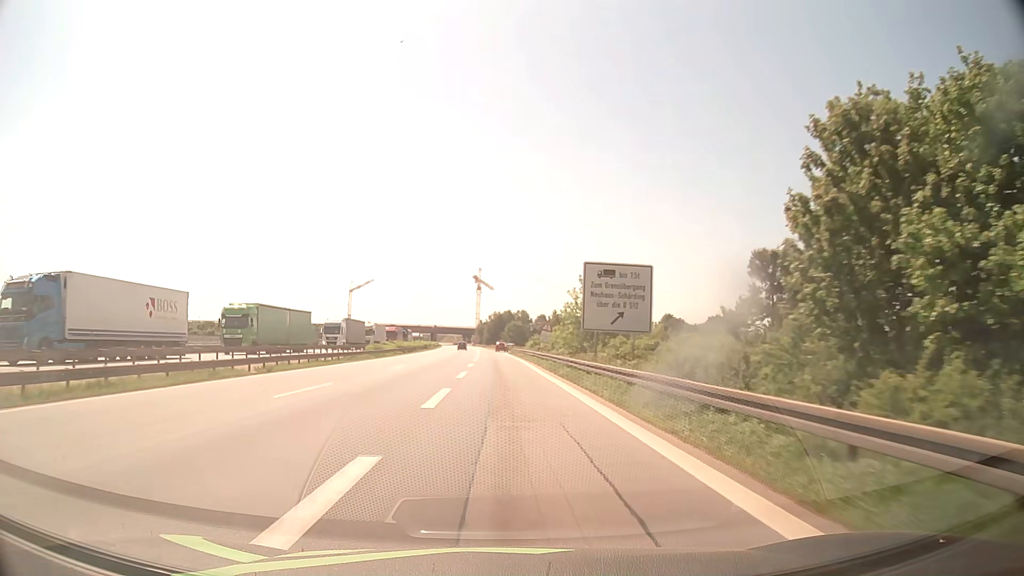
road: motorway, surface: asphalt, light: Day
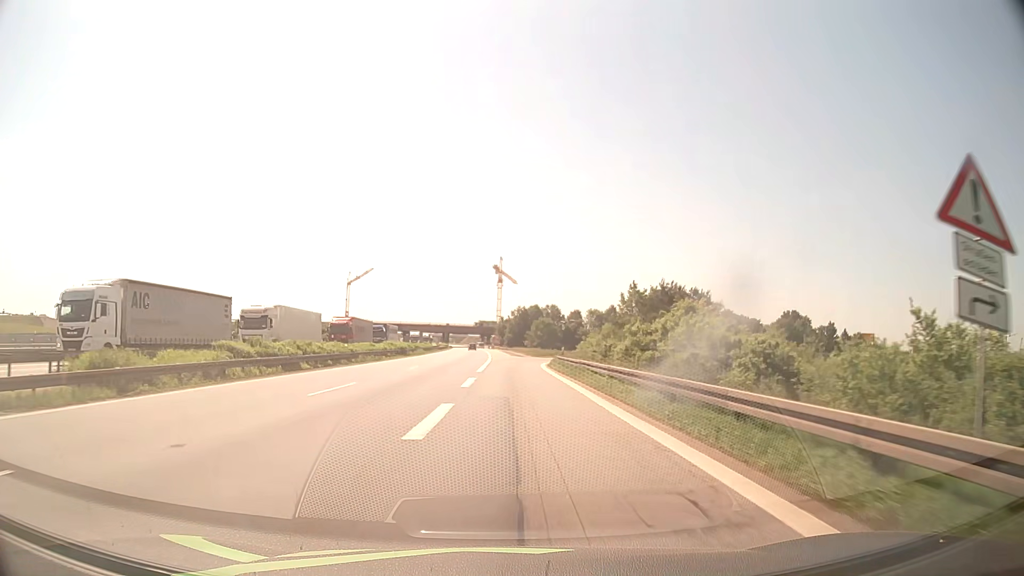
(-0.9, +52.3) m; -2°
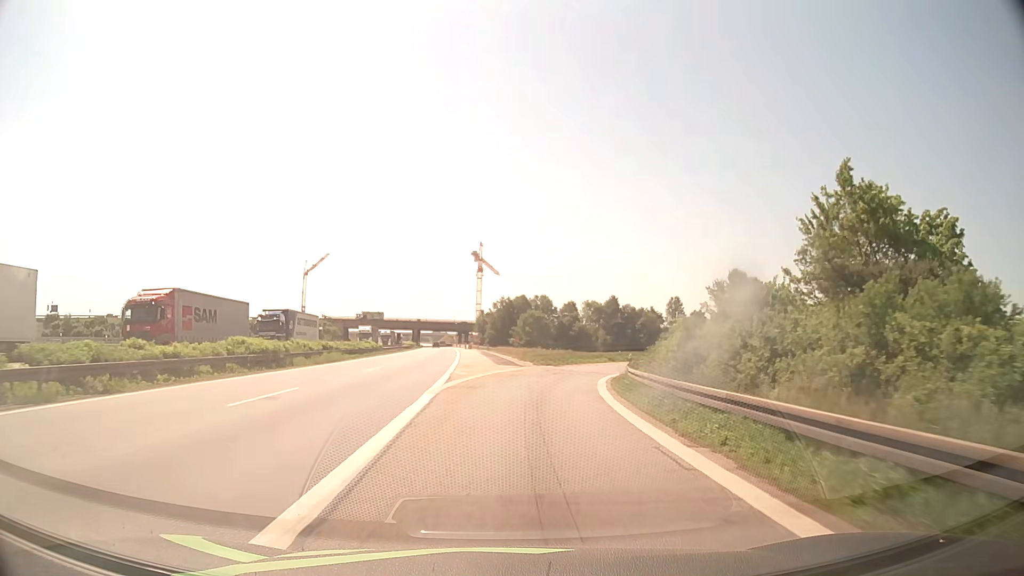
(+0.1, +39.6) m; +1°
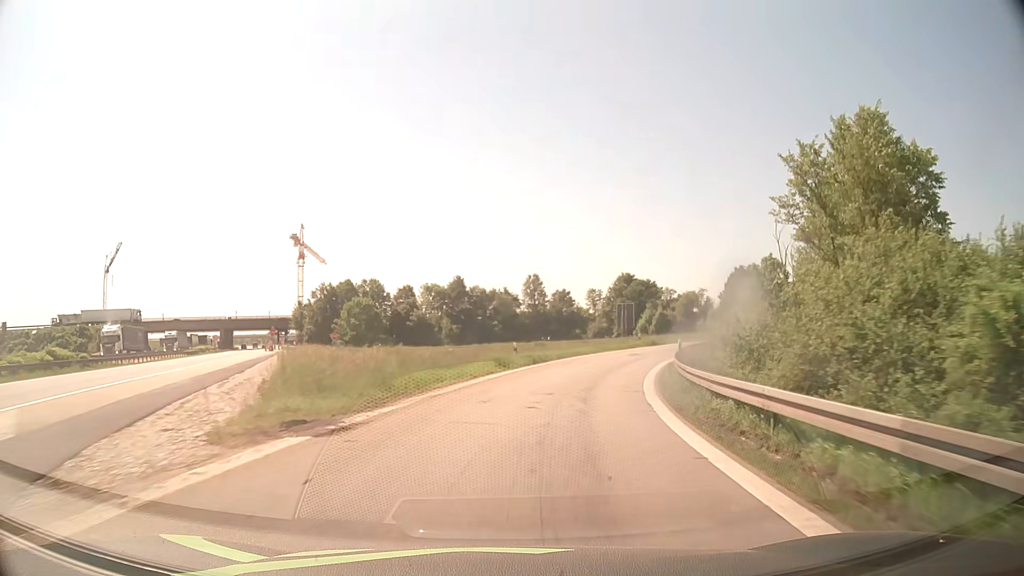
(+3.6, +37.9) m; +13°
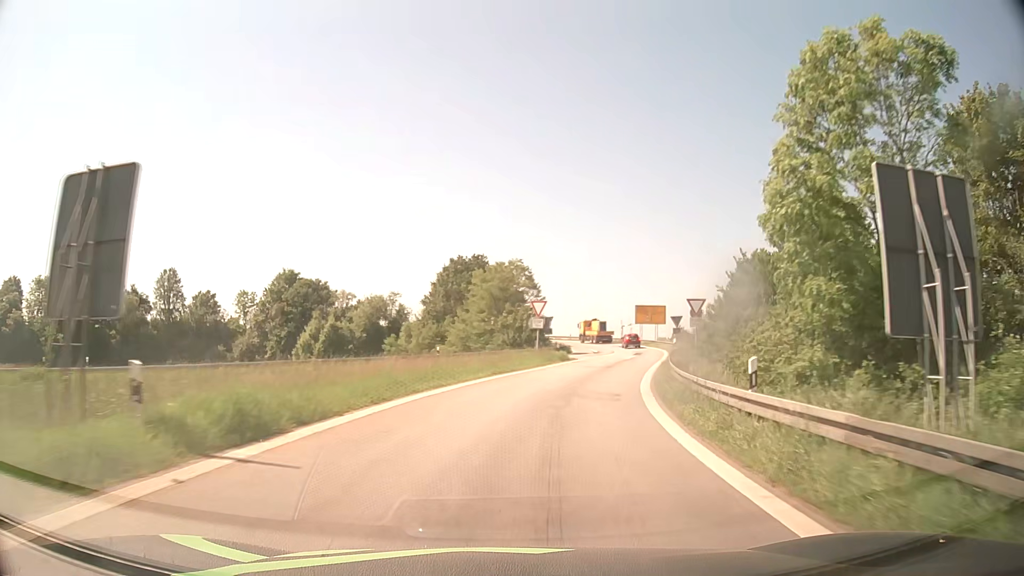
(+11.1, +46.8) m; +28°
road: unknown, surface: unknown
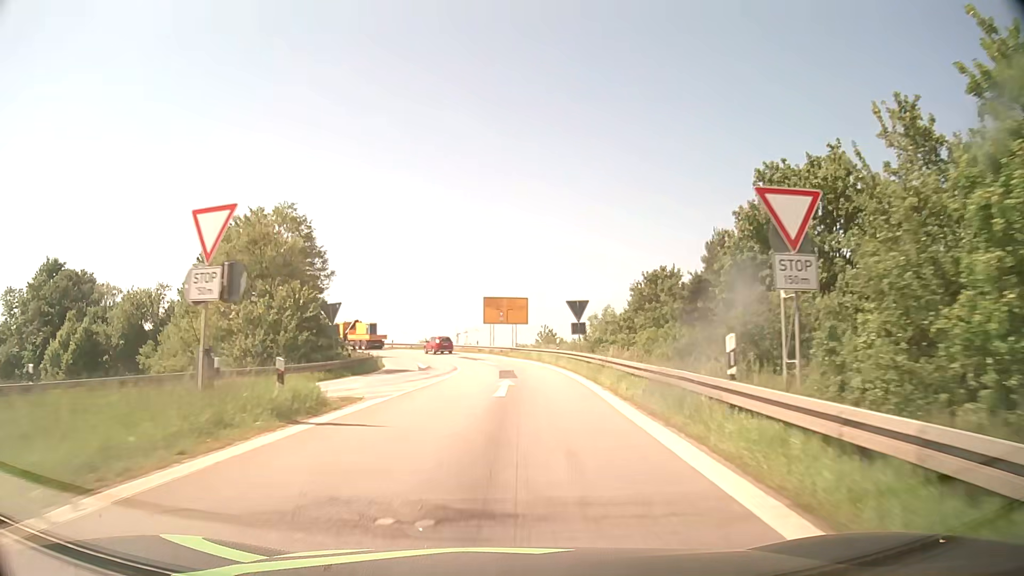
(+4.1, +29.2) m; +14°
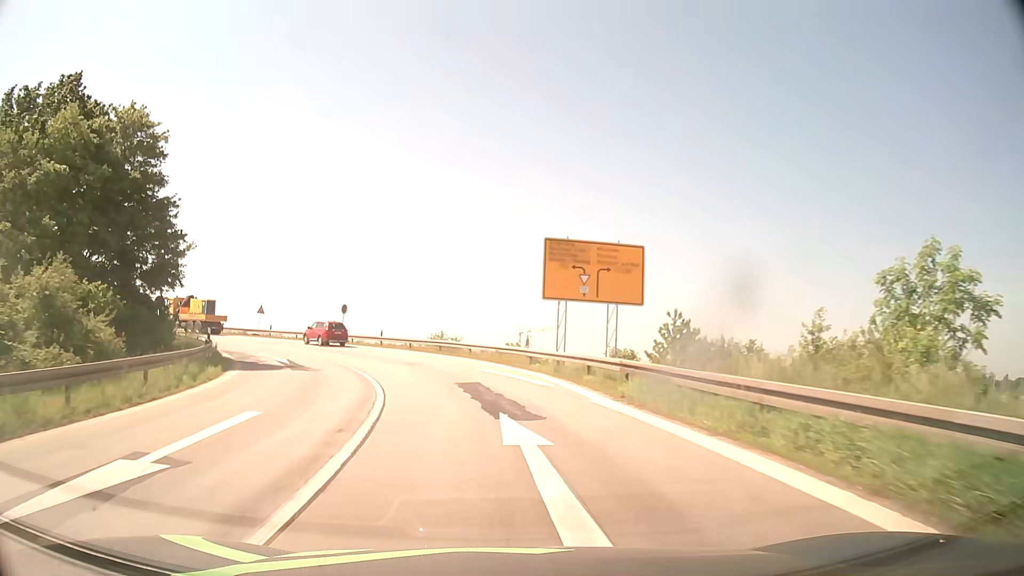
(-0.7, +36.4) m; -6°
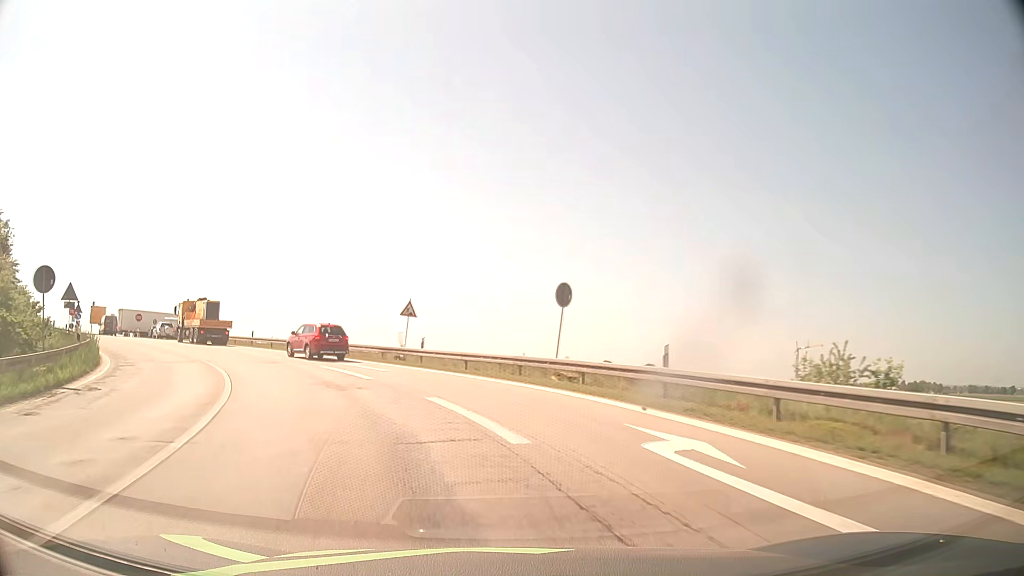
(-5.3, +31.2) m; -22°
